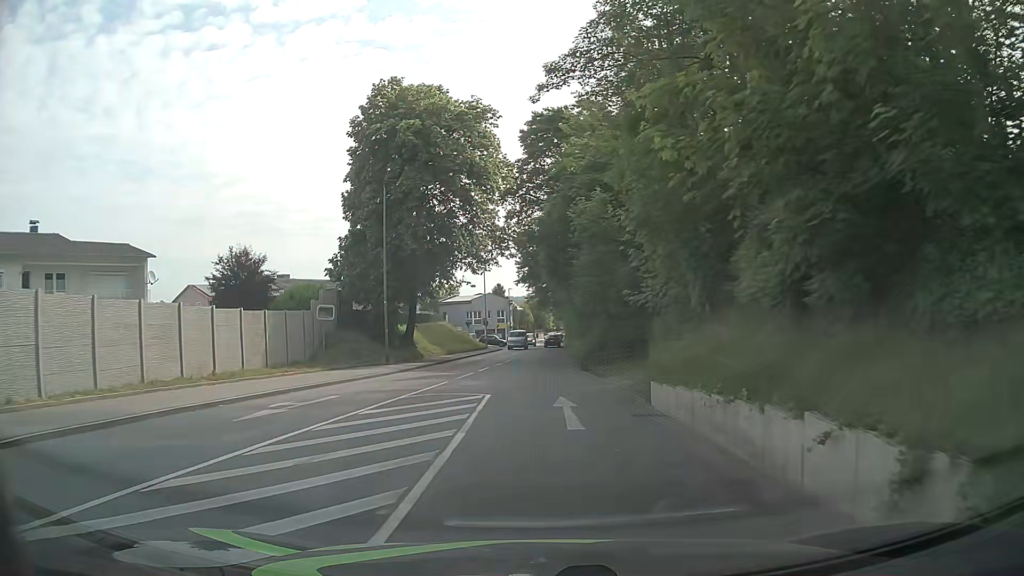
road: tertiary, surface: asphalt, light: Day
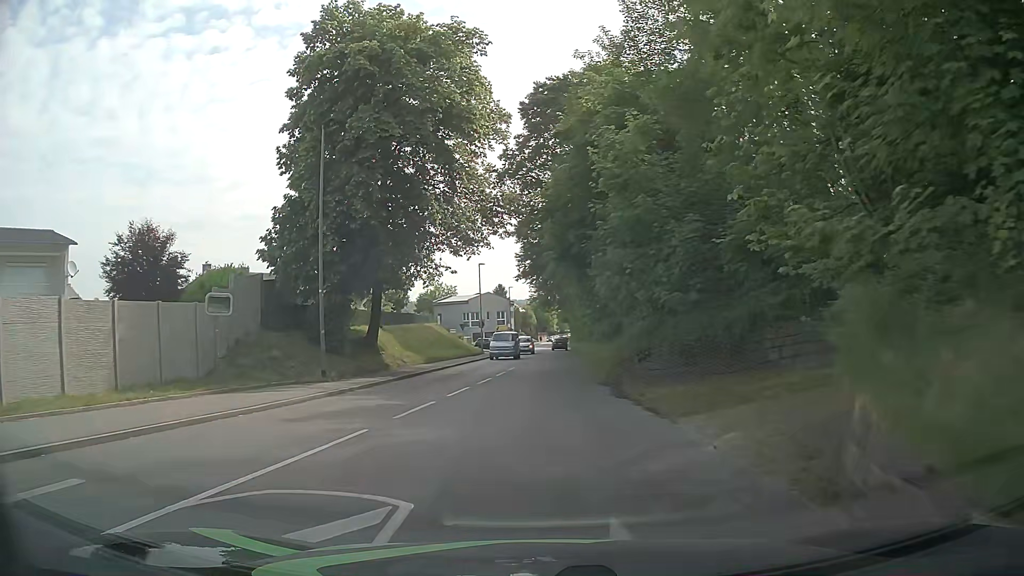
(-0.1, +9.5) m; +1°
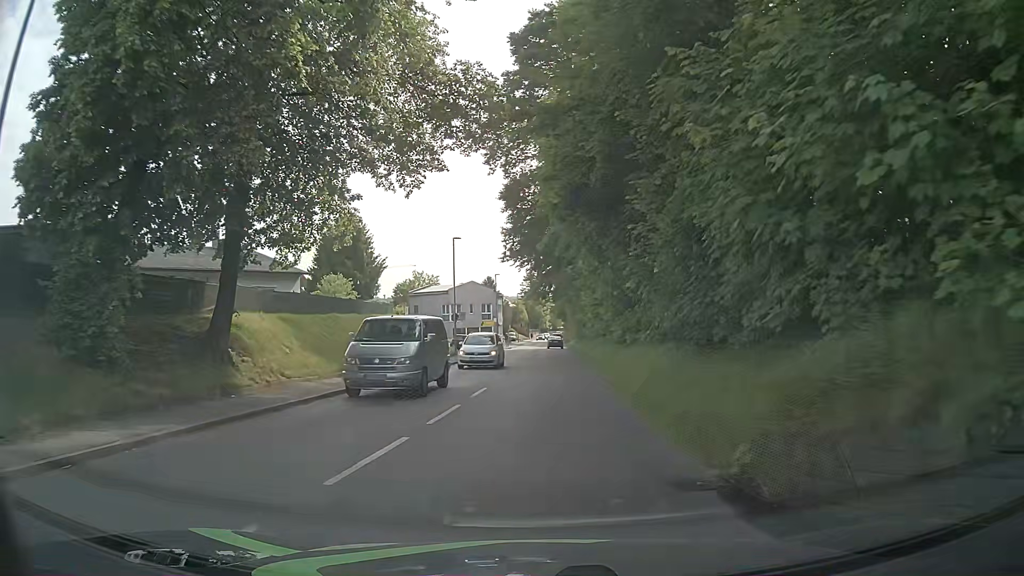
(-0.2, +14.1) m; +1°
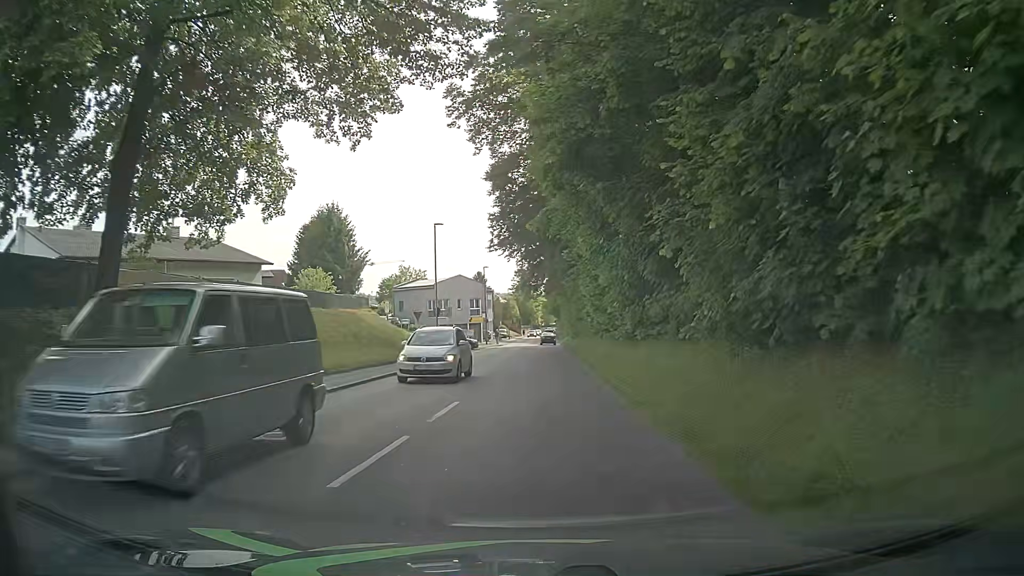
(-0.1, +4.7) m; -1°
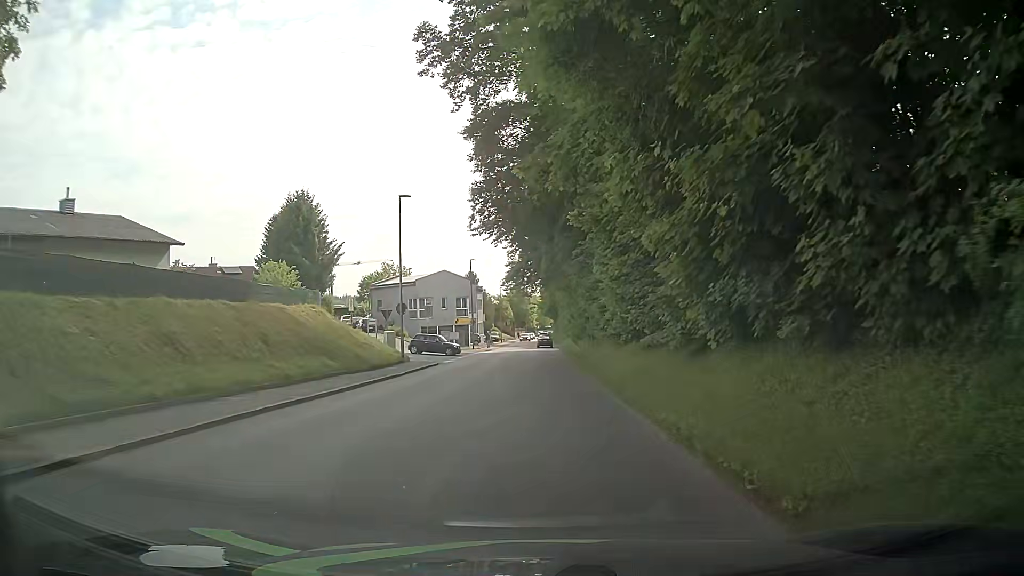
(+0.2, +9.4) m; +2°
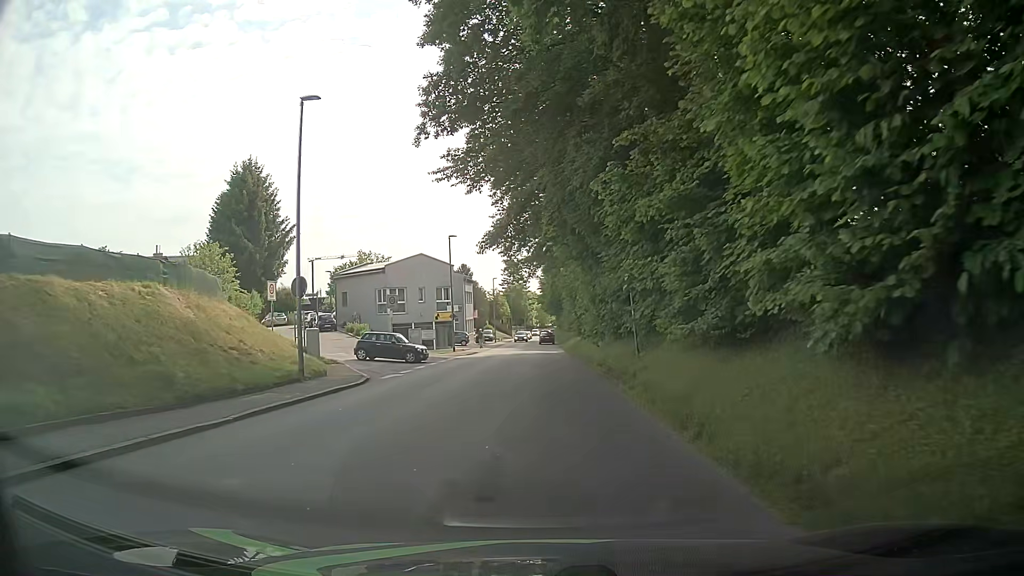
(-0.1, +14.1) m; -2°
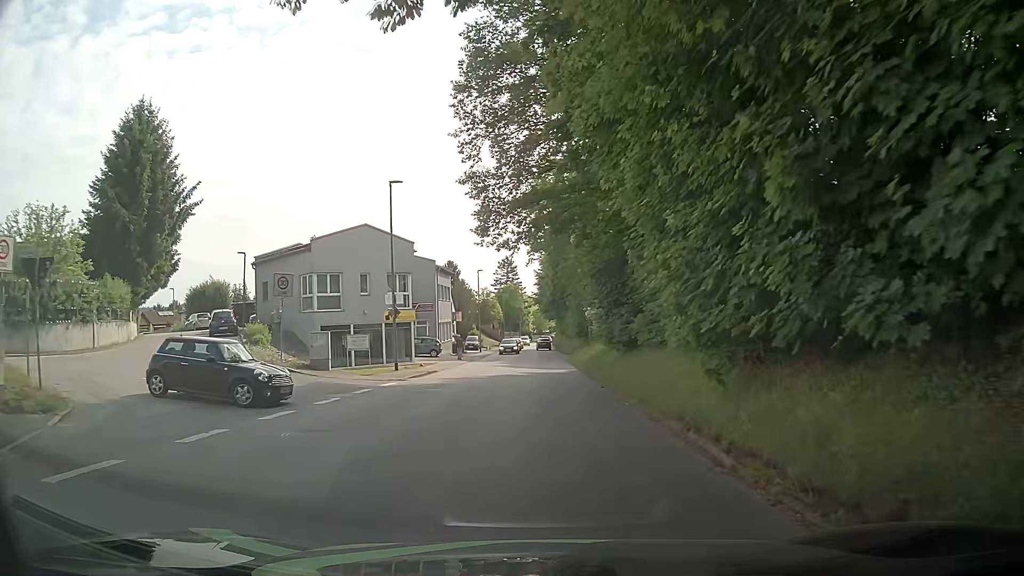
(+0.5, +18.6) m; +1°
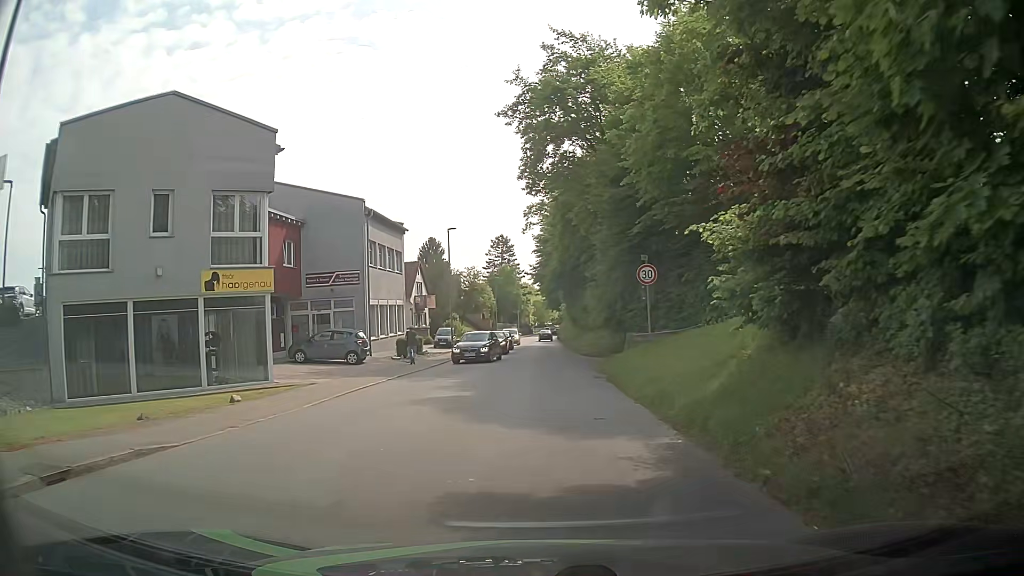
(+0.2, +23.2) m; -1°
(0, +10) (+1, +20) (+1, +30) (+1, +40) (+1, +50) (+2, +60) (+2, +70) (+2, +80) (+3, +90) (+3, +100) m
